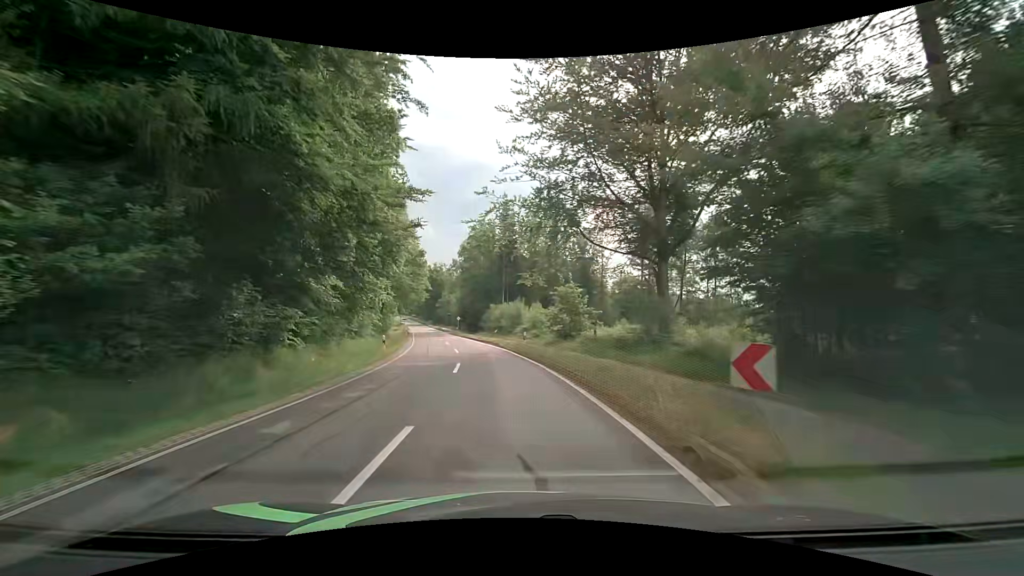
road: tertiary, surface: asphalt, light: Day
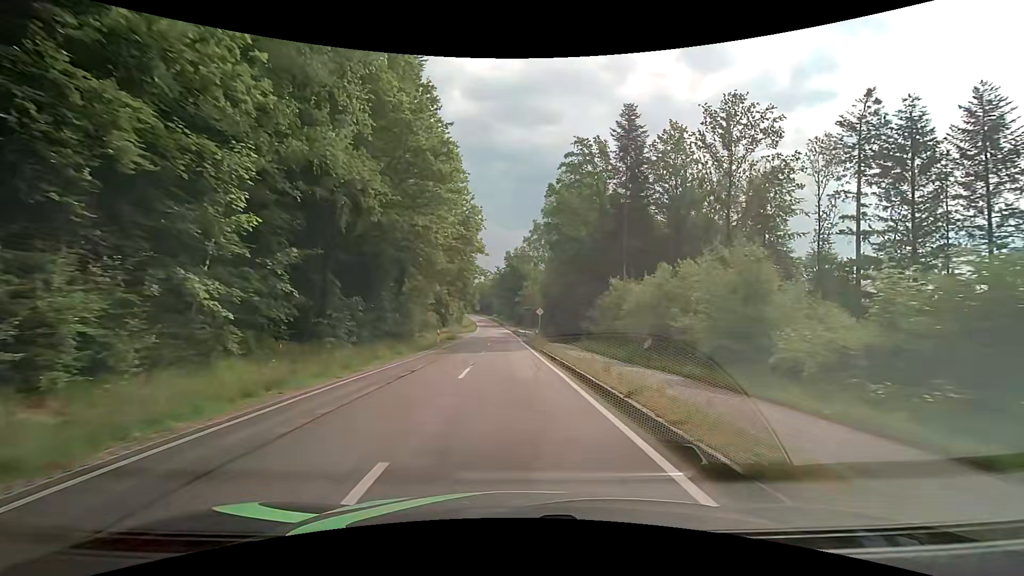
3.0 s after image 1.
(-3.7, +38.6) m; -10°
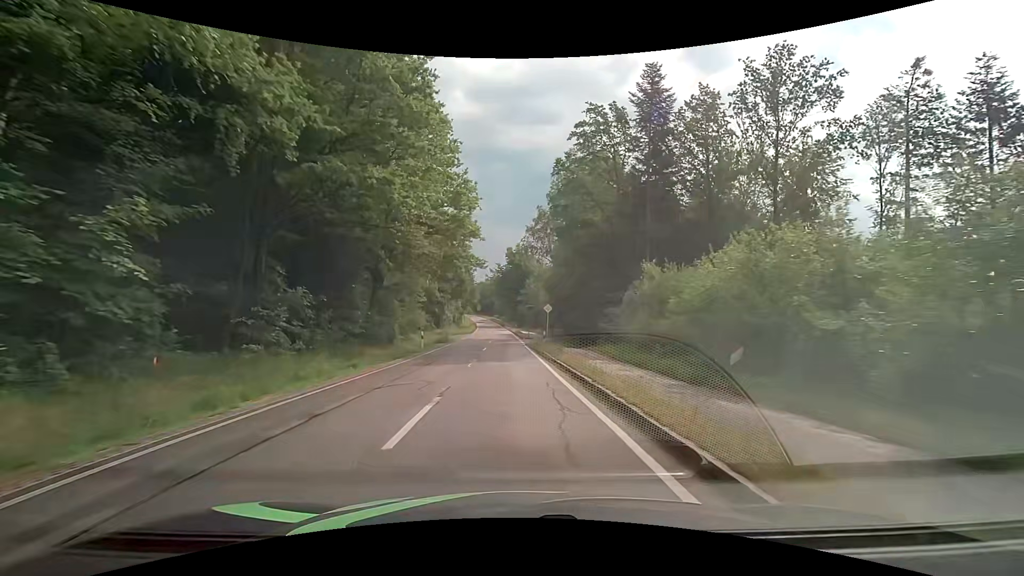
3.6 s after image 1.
(-0.1, +7.5) m; -1°
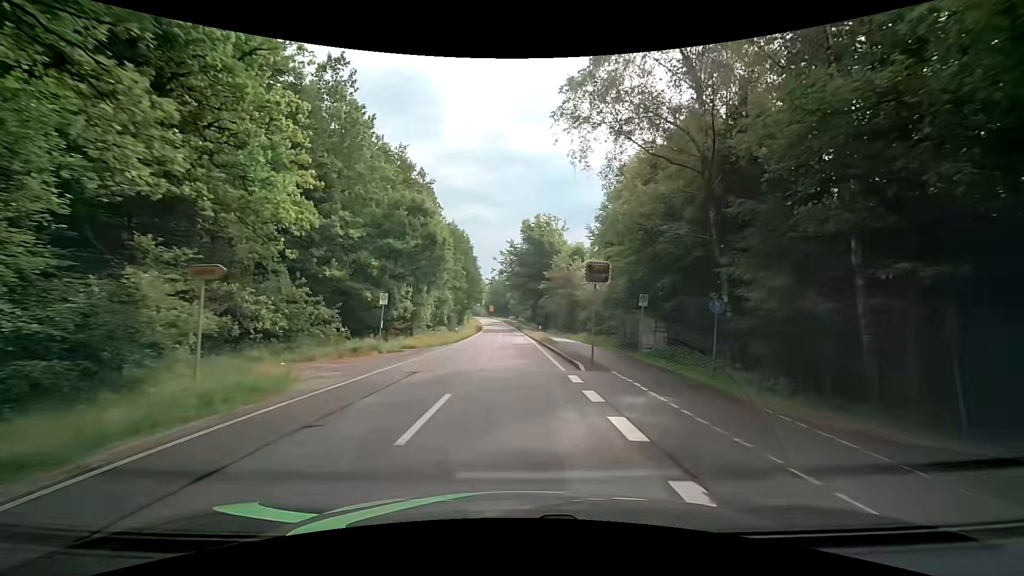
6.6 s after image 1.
(-0.5, +35.9) m; -2°
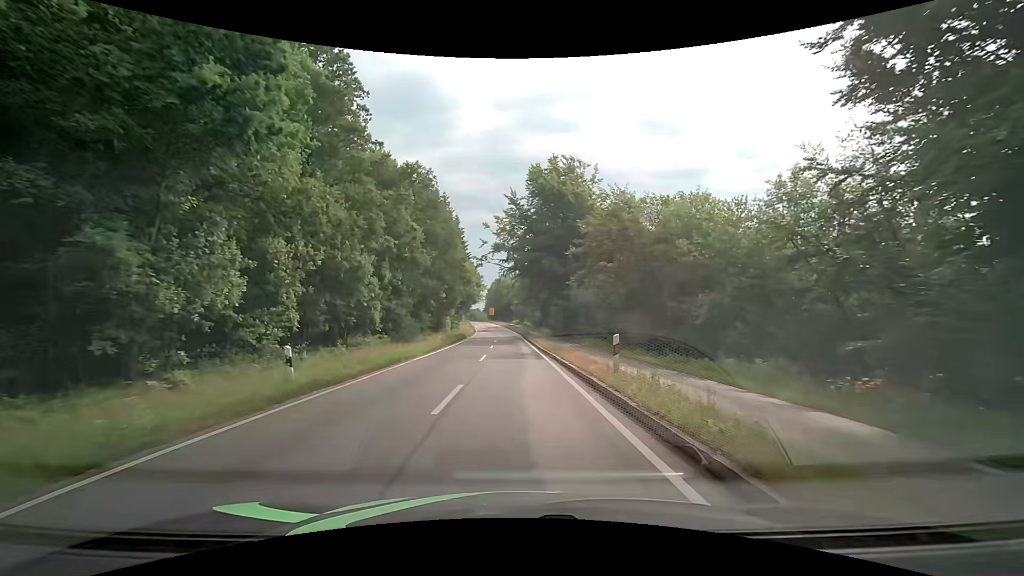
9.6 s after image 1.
(-0.1, +33.5) m; 0°
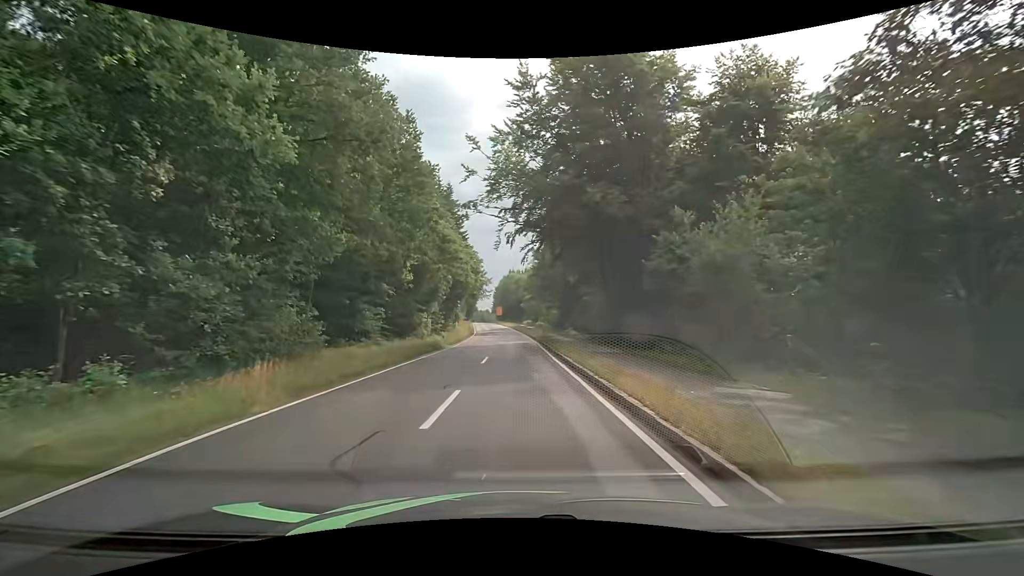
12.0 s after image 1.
(-0.4, +25.8) m; -2°
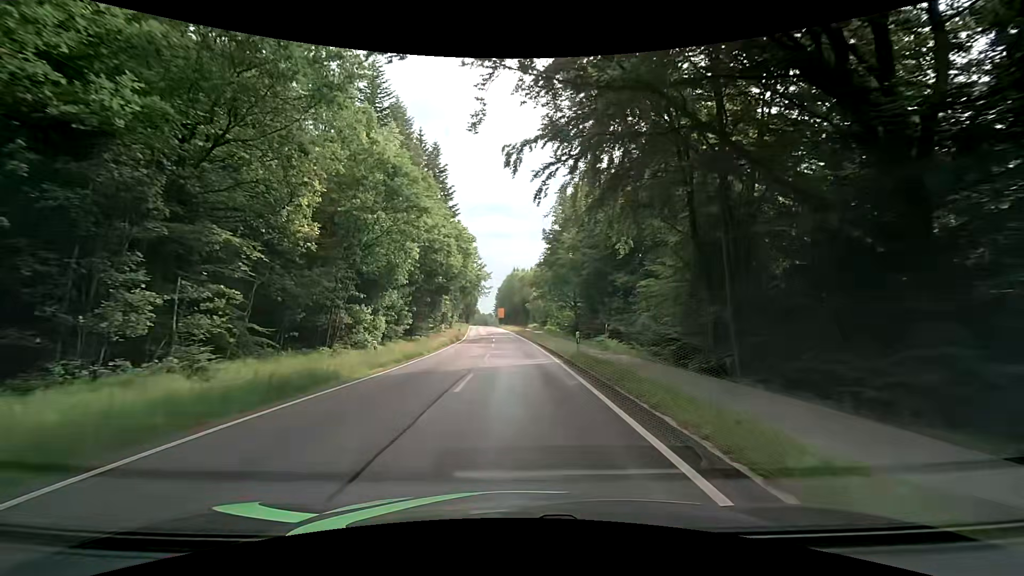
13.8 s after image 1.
(-0.1, +19.9) m; 0°
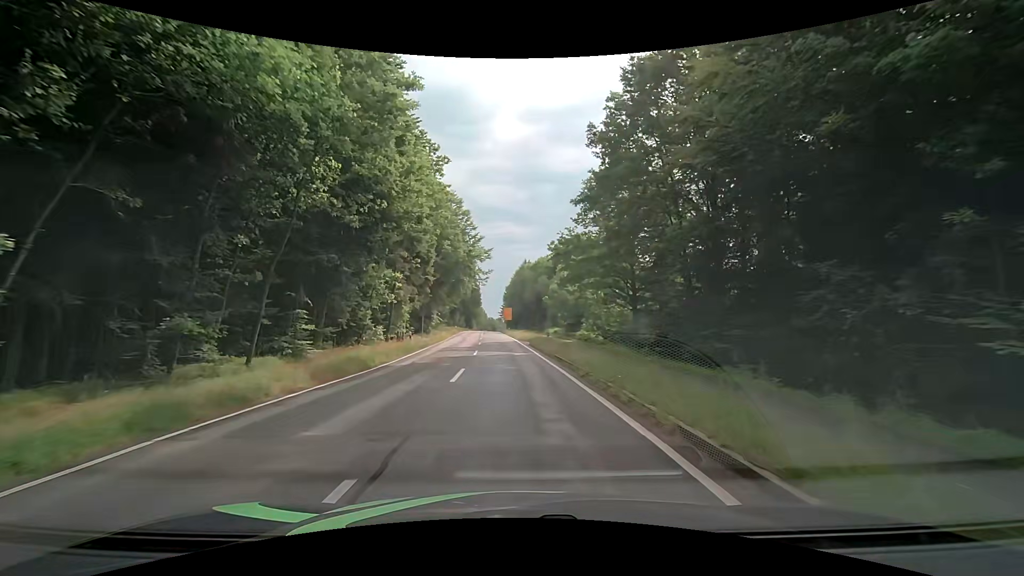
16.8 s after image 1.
(-0.5, +34.5) m; -2°
(0, +10) (0, +20) (0, +30) (0, +40) (-1, +50) (-2, +60) (-2, +70) (-3, +80) (-3, +90) (-4, +100) m
